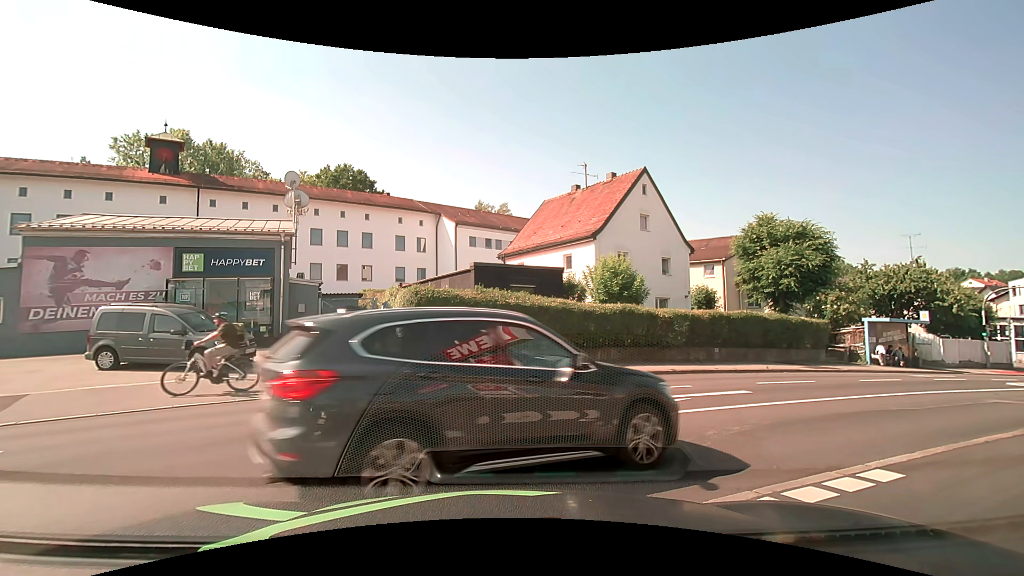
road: service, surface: paving_stones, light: Day
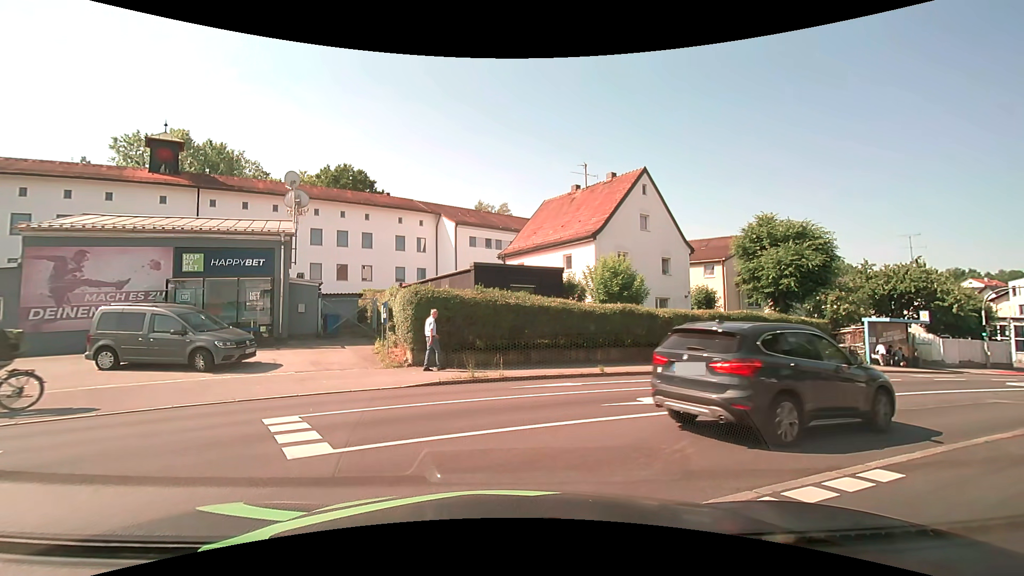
(0.0, 0.0) m; 0°
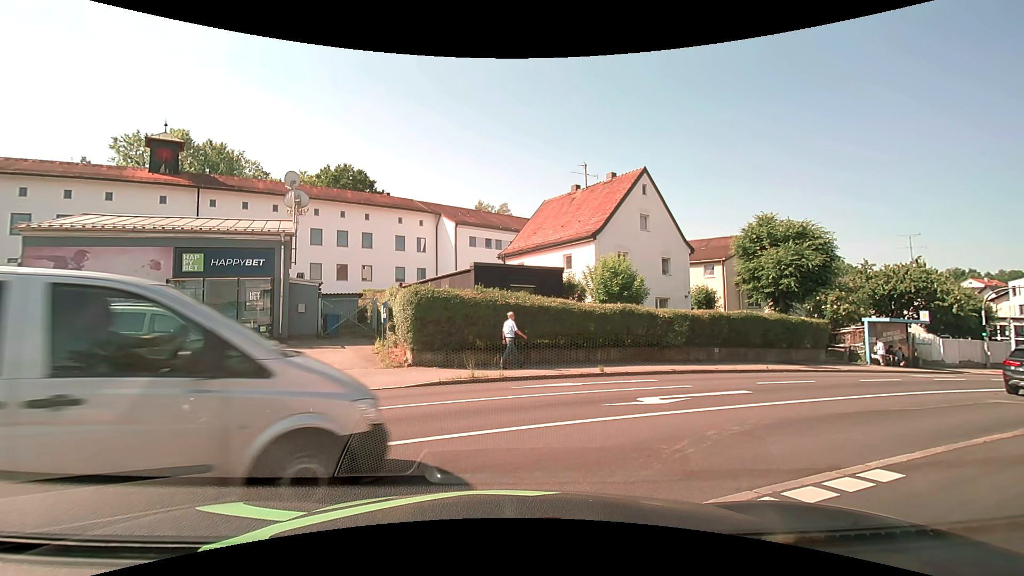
(0.0, 0.0) m; 0°
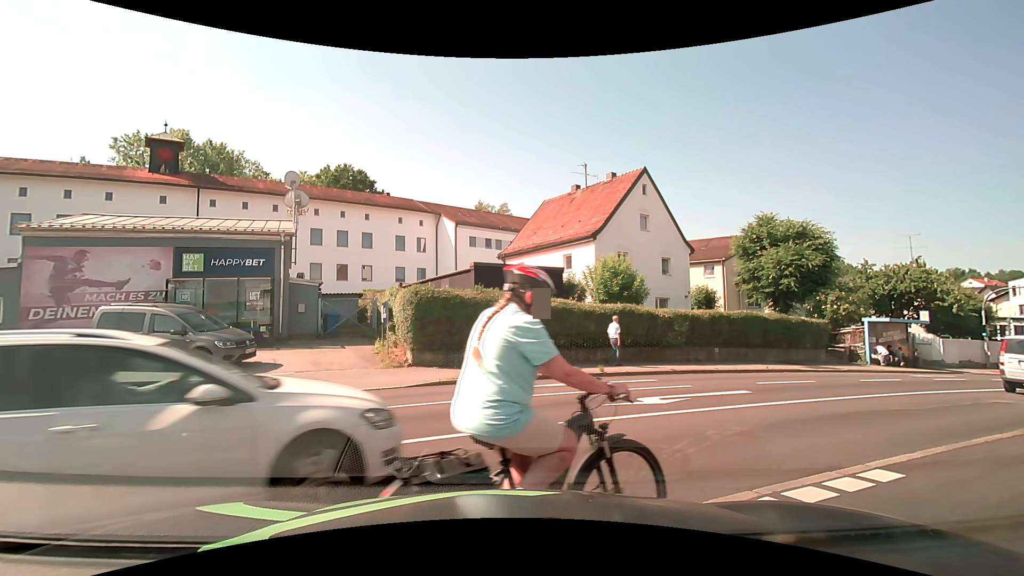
(0.0, 0.0) m; 0°
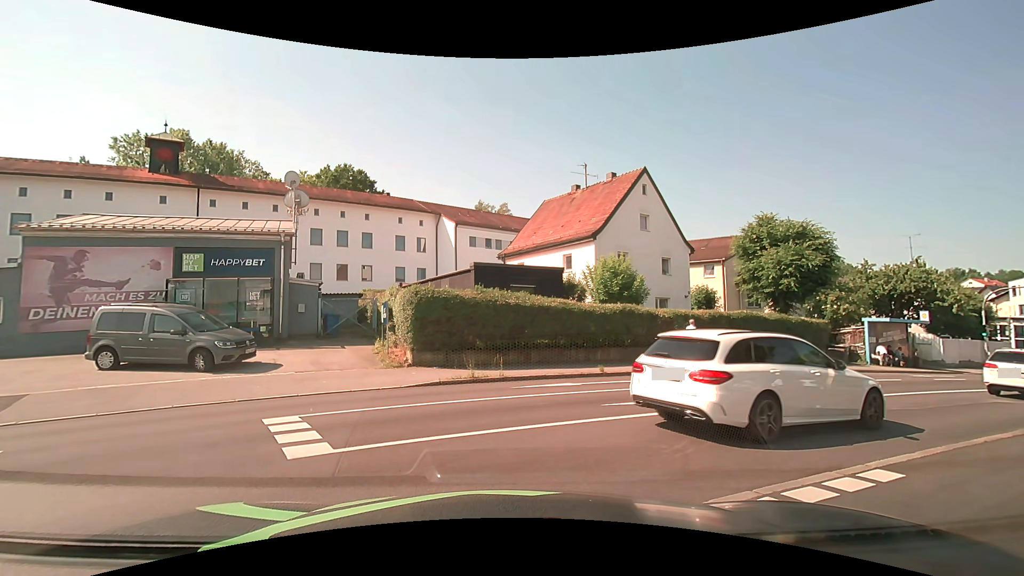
(0.0, 0.0) m; 0°
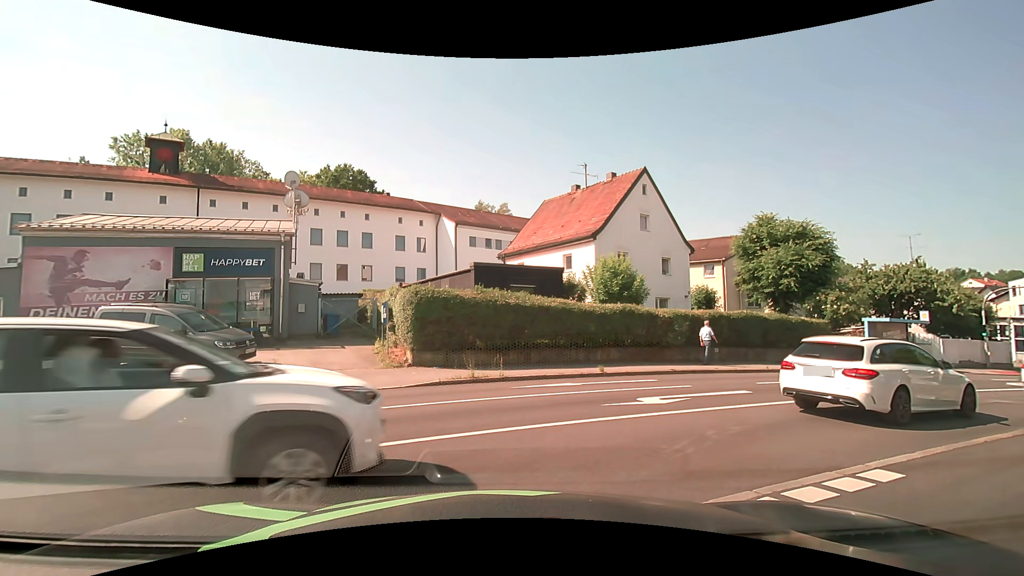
(0.0, 0.0) m; 0°
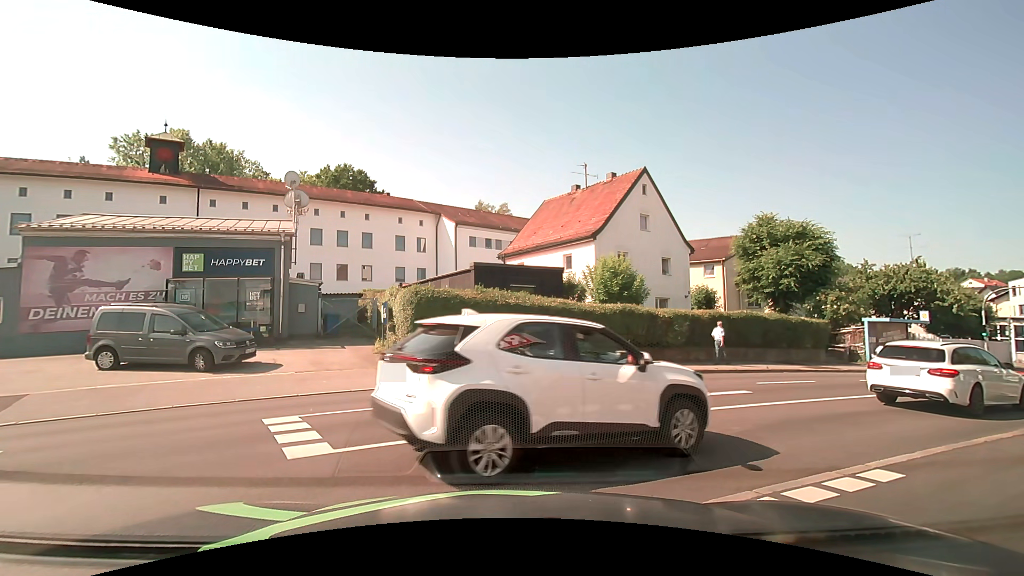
(0.0, 0.0) m; 0°
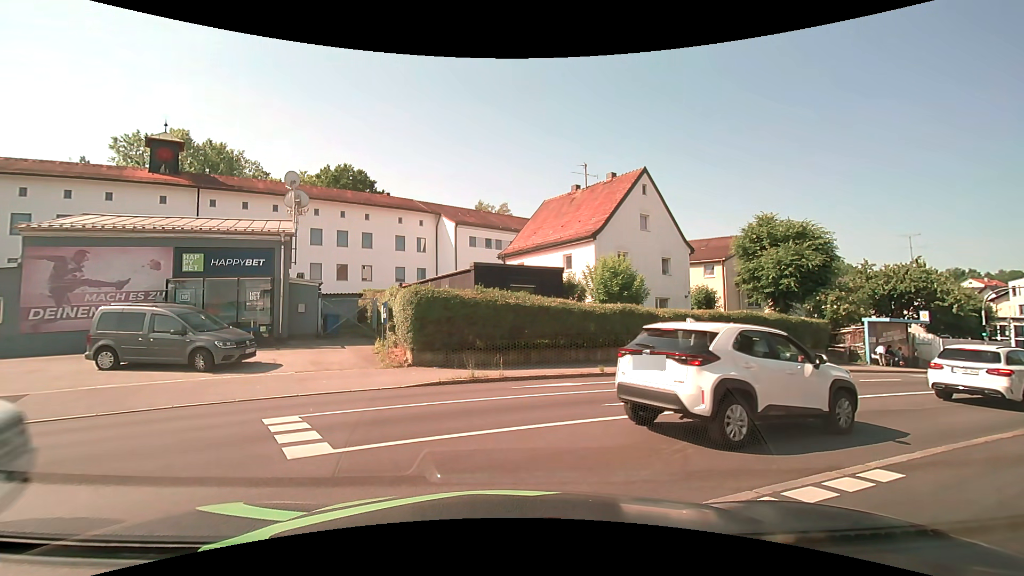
(0.0, 0.0) m; 0°
